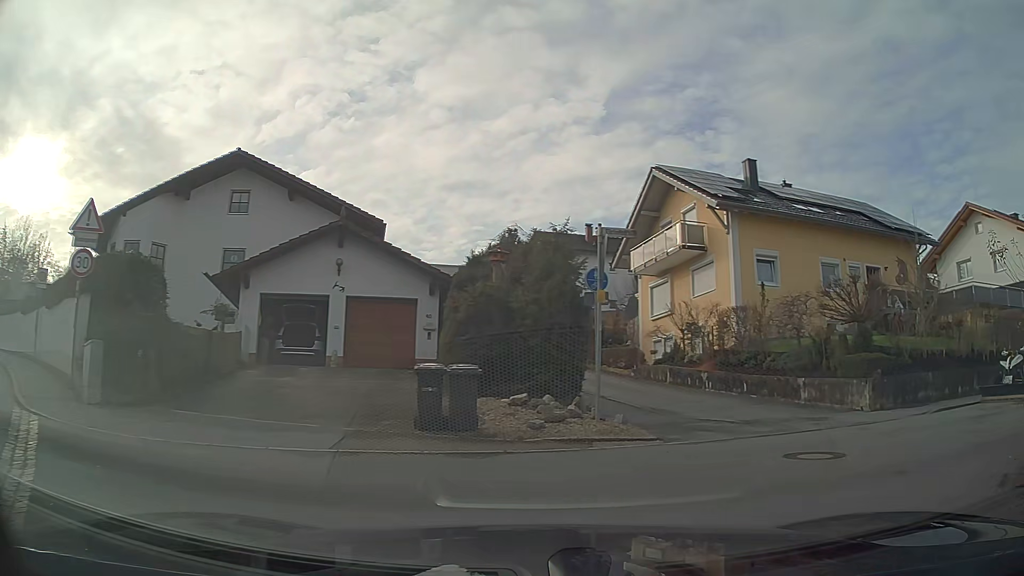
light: Day
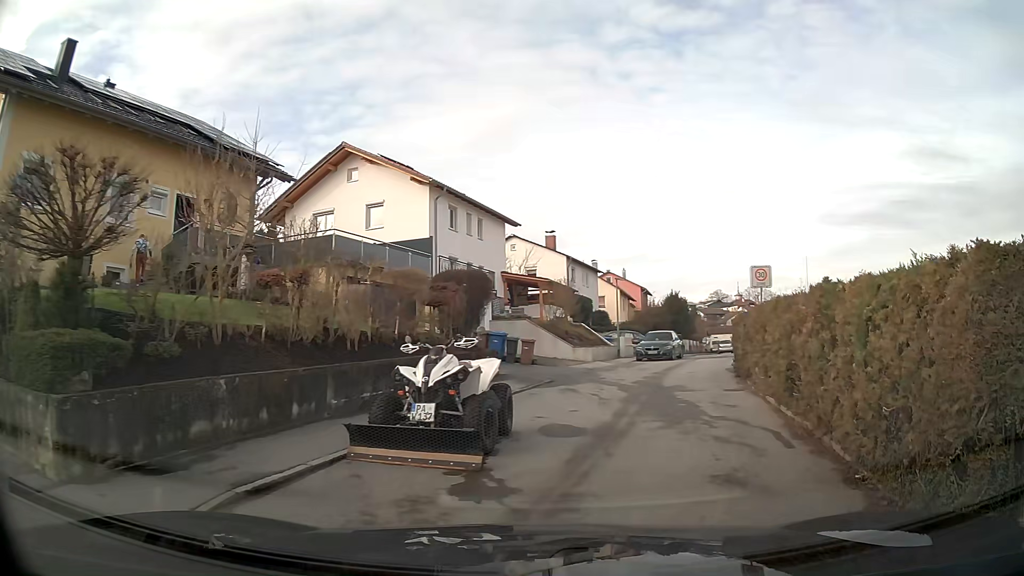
(+4.4, +8.4) m; +54°
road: residential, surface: asphalt
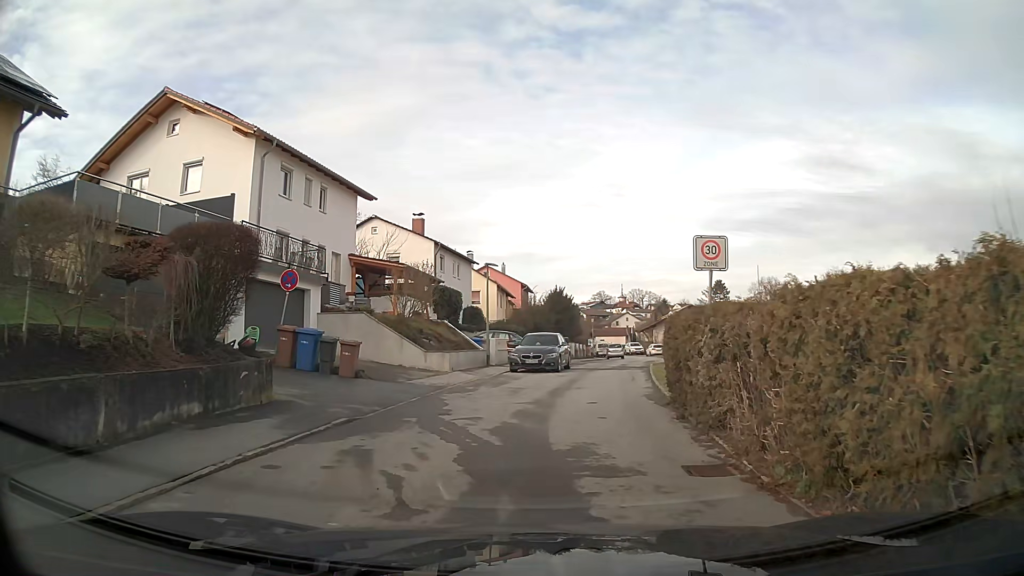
(+0.9, +7.9) m; +8°
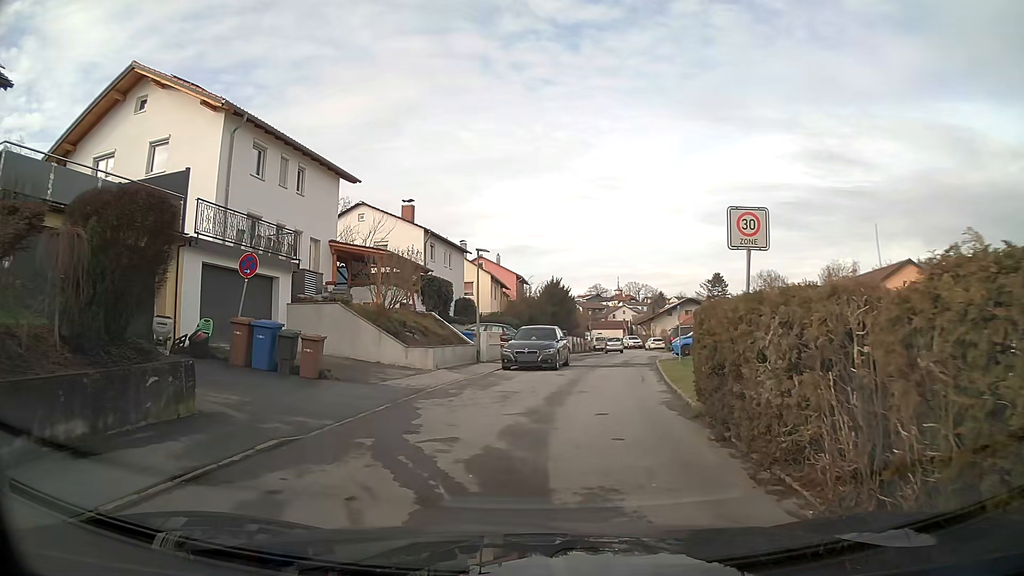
(0.0, +2.6) m; +1°
